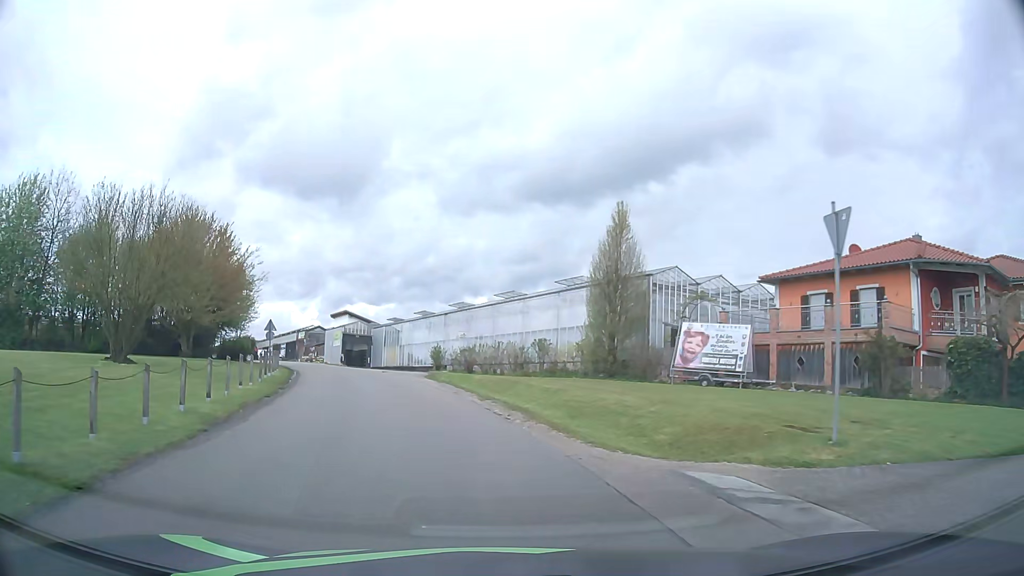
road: unclassified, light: Day
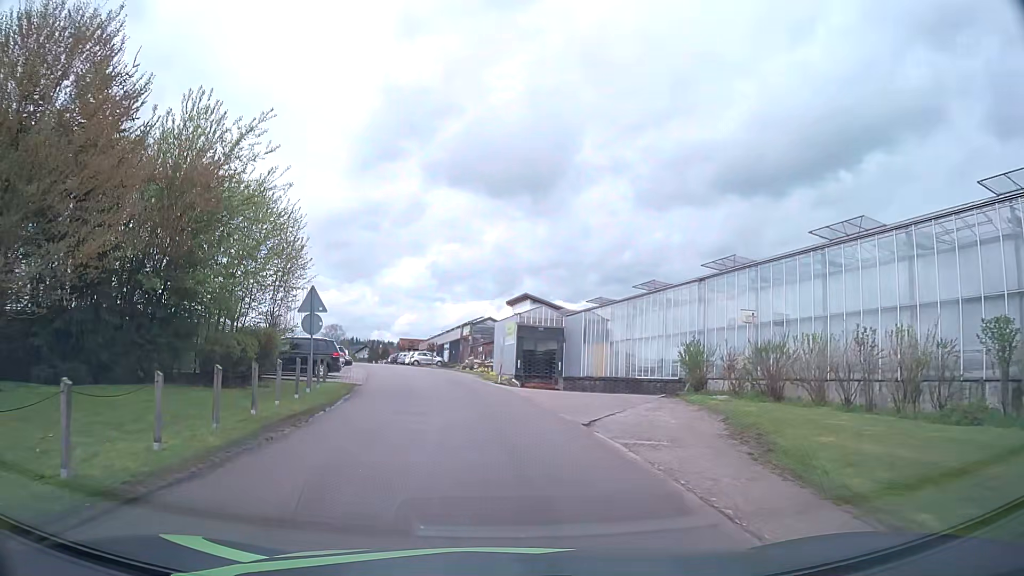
(-4.1, +25.3) m; -16°
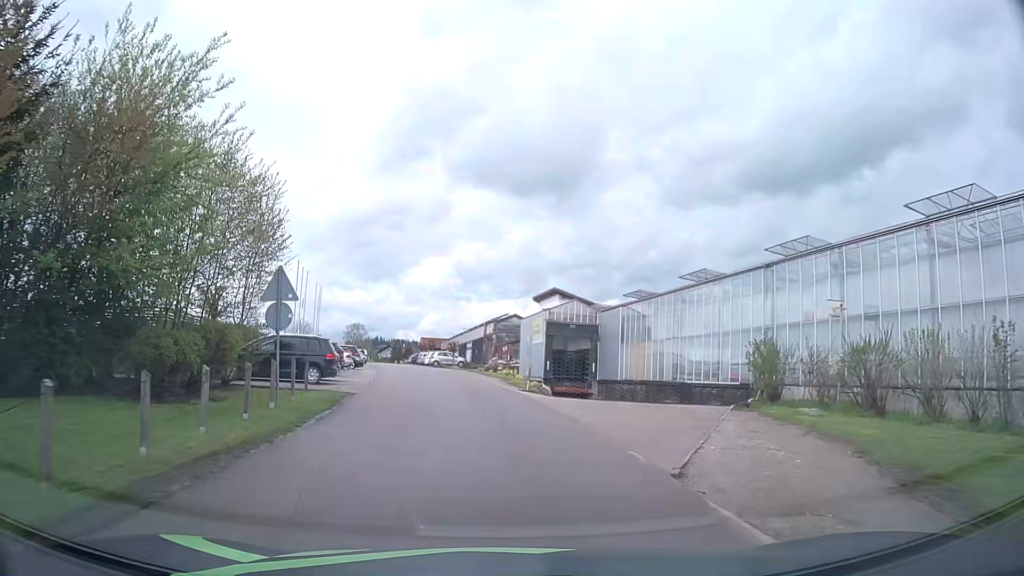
(-0.1, +4.8) m; -2°
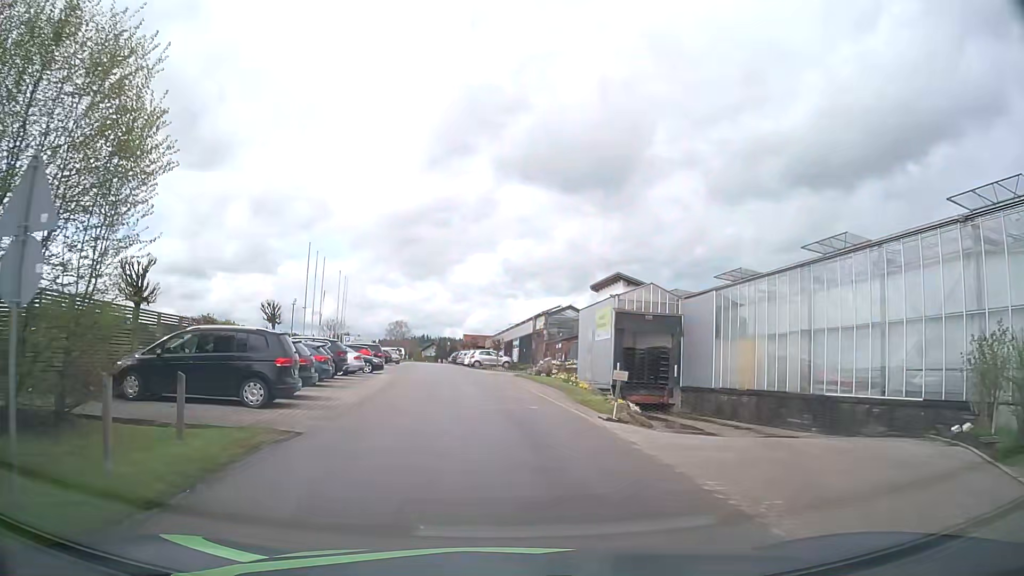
(-0.3, +9.3) m; -4°
(0, +10) (-1, +20) (-2, +30) (-3, +40) (-4, +50) (-6, +60) (-7, +70) (-9, +79) (-10, +89) (-11, +99) m
